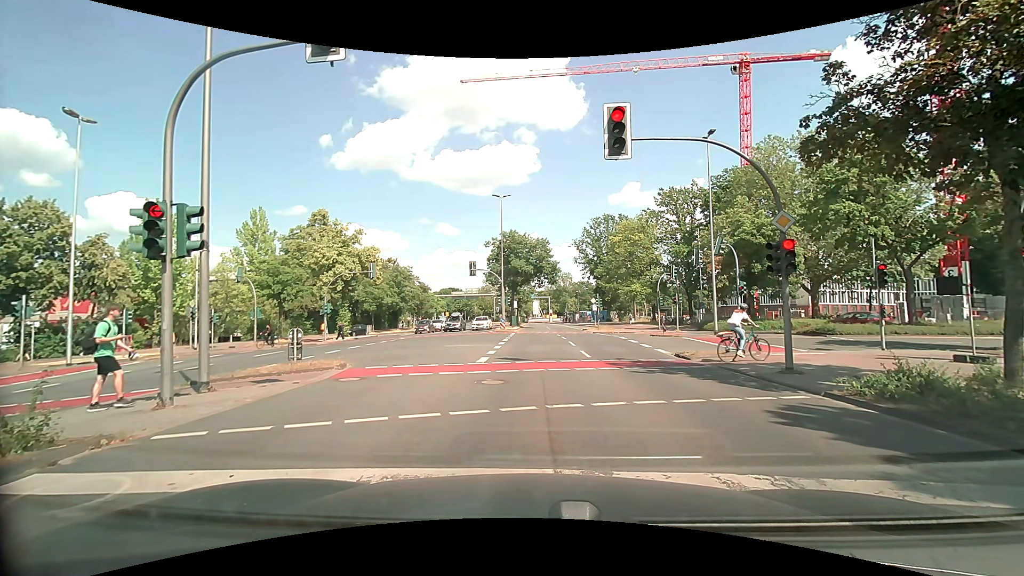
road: secondary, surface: asphalt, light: Day
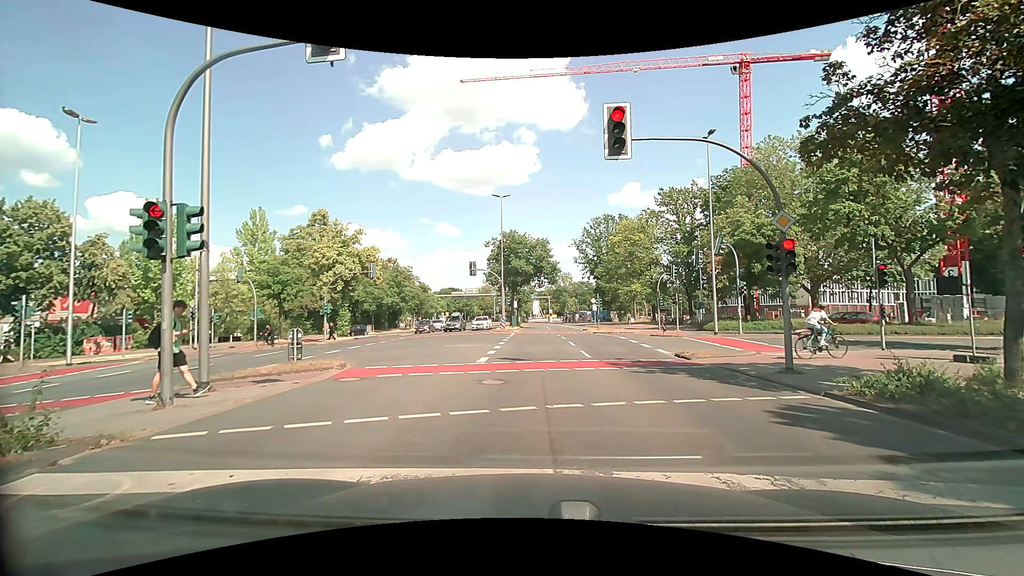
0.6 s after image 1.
(0.0, 0.0) m; 0°
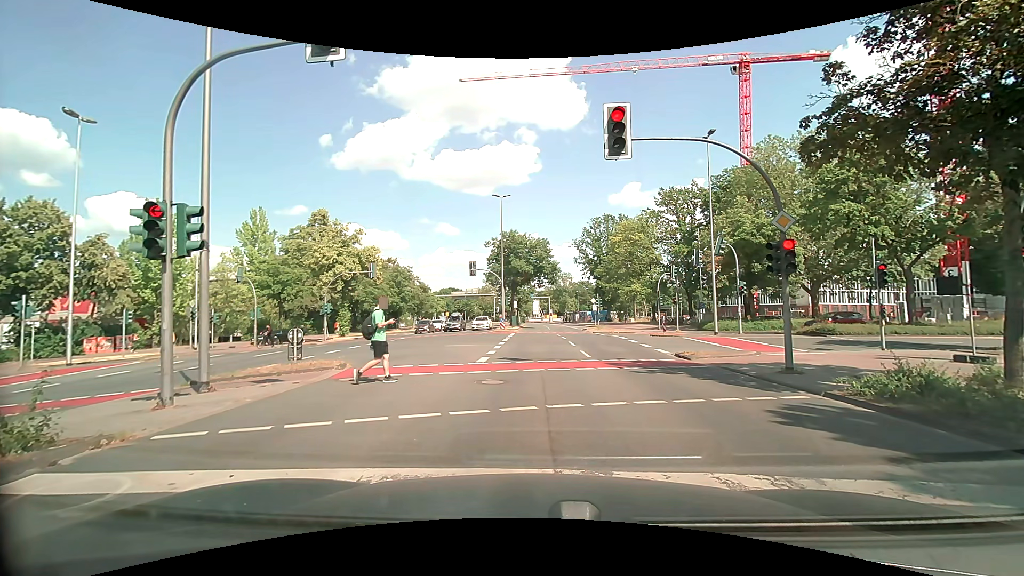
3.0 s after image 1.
(0.0, 0.0) m; 0°
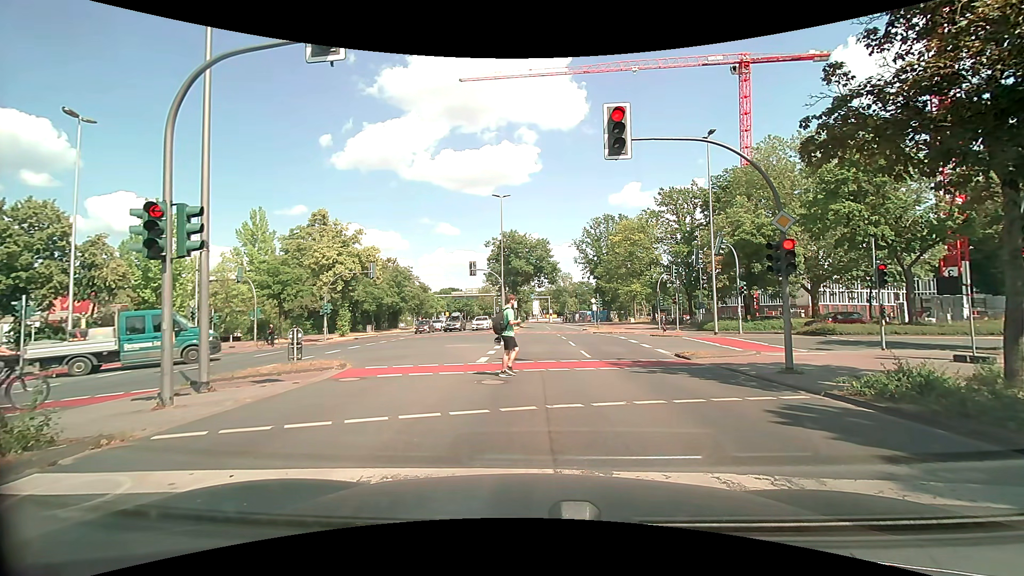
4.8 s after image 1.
(0.0, 0.0) m; 0°
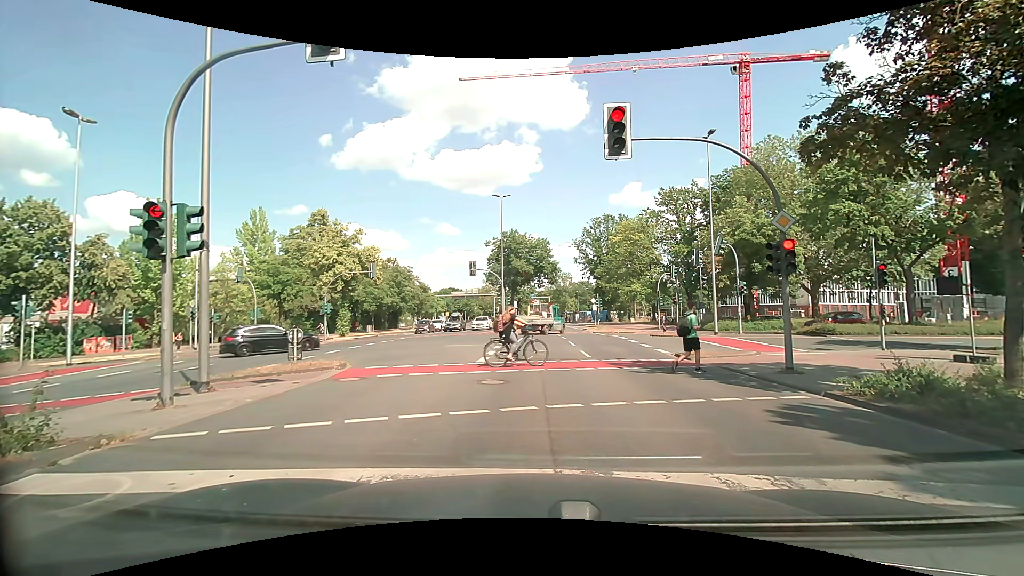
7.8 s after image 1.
(0.0, 0.0) m; 0°
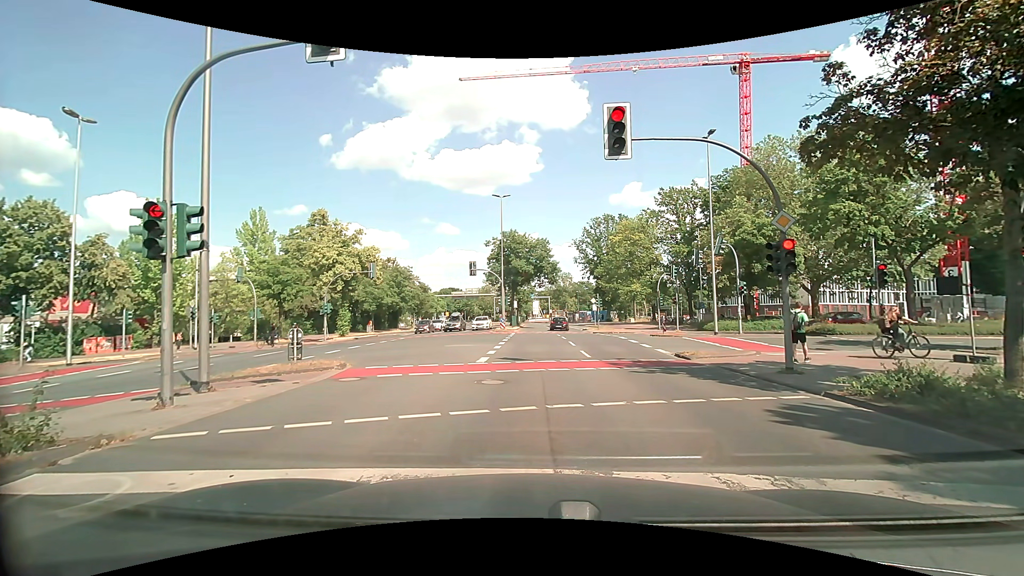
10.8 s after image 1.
(0.0, 0.0) m; 0°
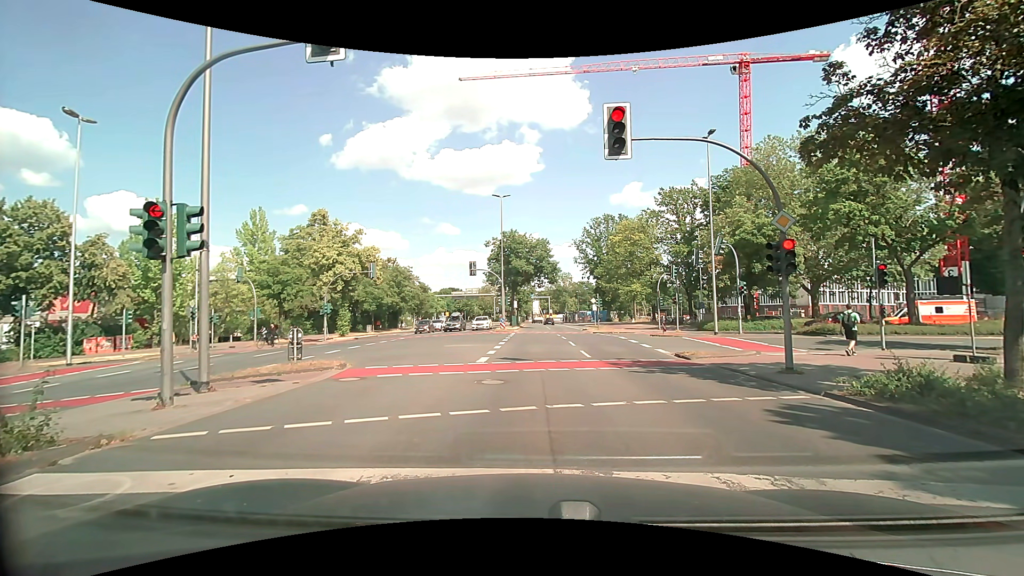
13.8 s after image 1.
(0.0, 0.0) m; 0°
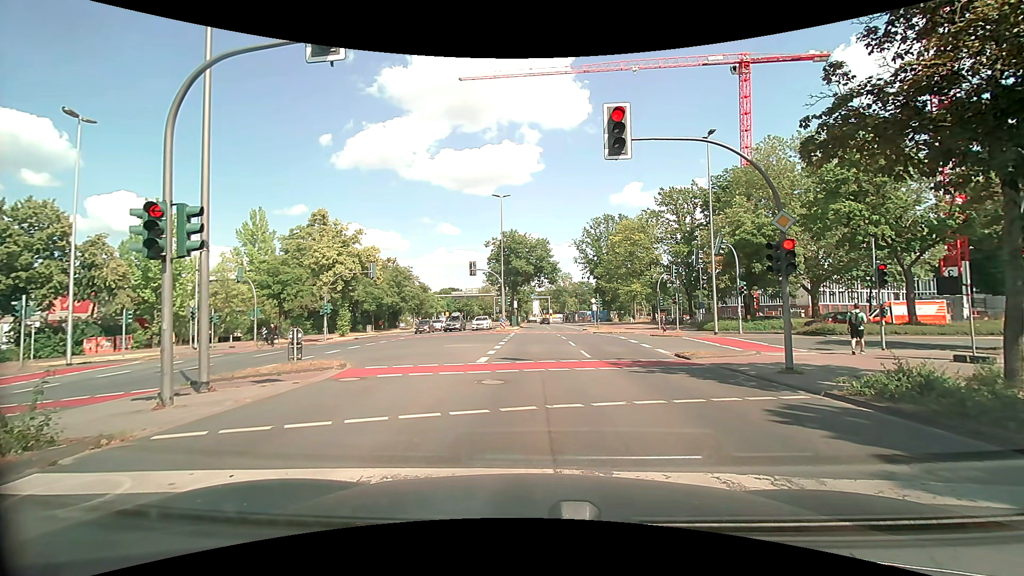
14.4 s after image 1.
(0.0, 0.0) m; 0°
